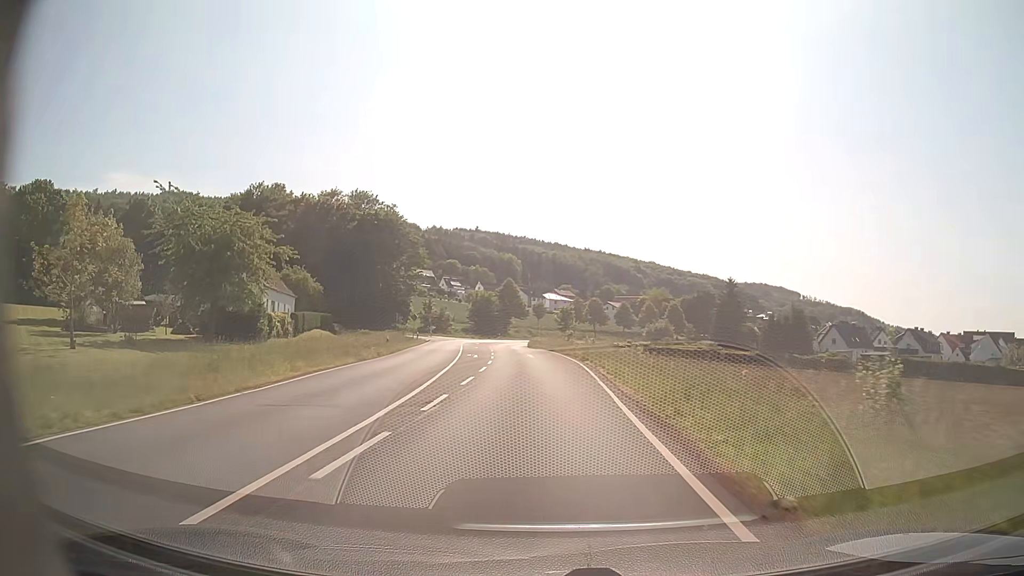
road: primary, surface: asphalt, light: Day
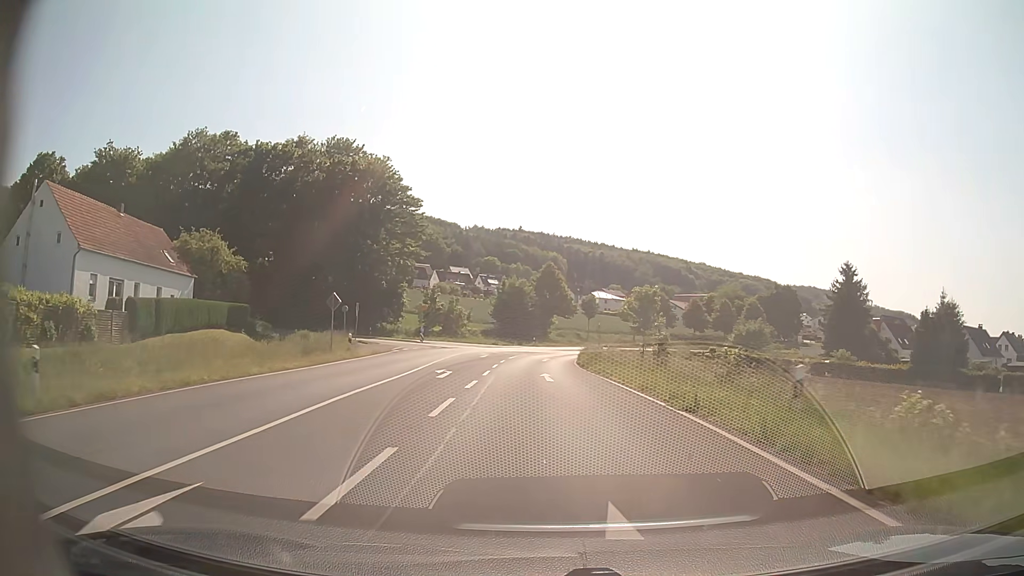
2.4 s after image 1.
(-1.2, +37.2) m; -4°
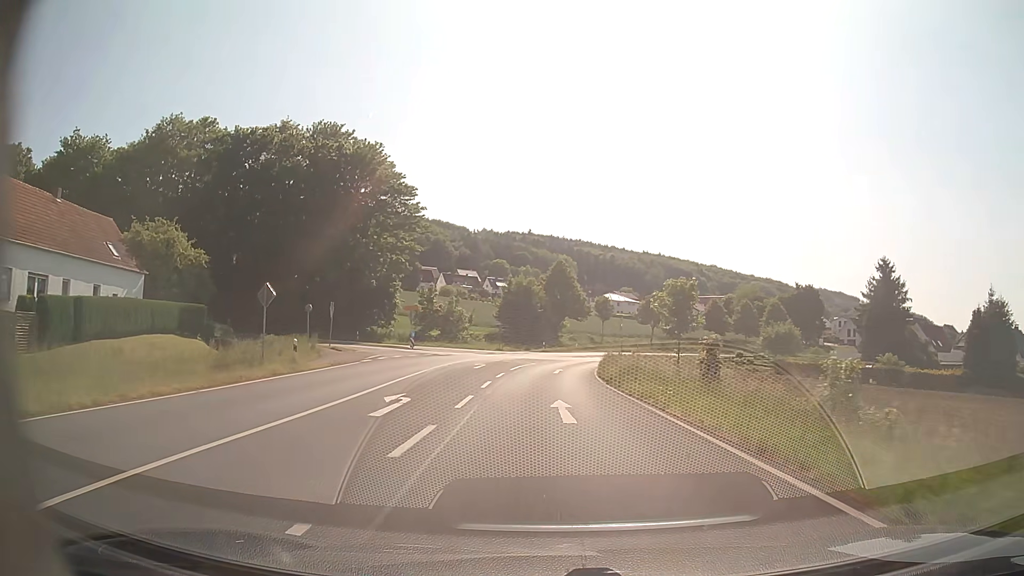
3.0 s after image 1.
(-0.1, +9.1) m; -1°
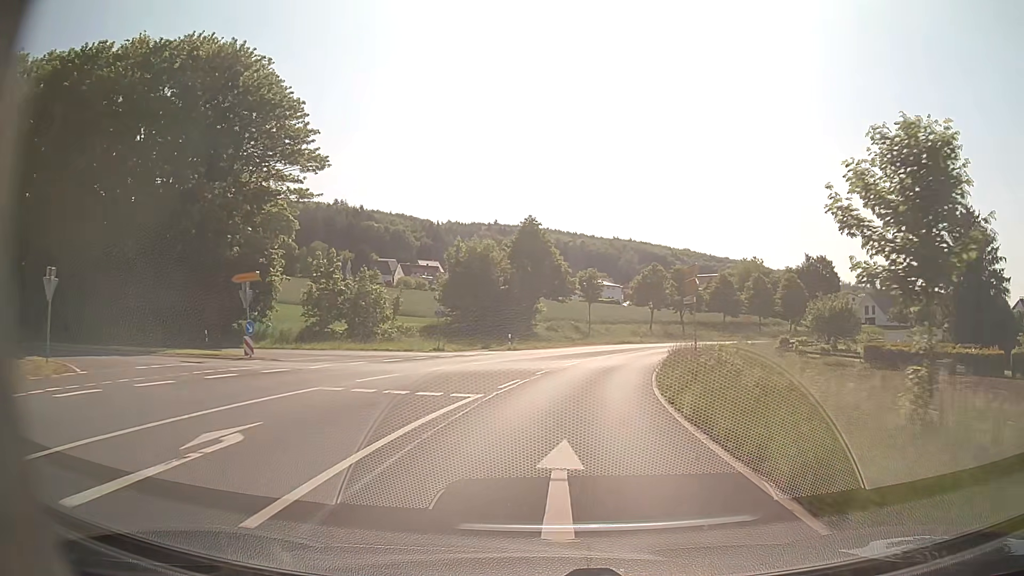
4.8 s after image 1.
(+0.2, +27.2) m; +2°
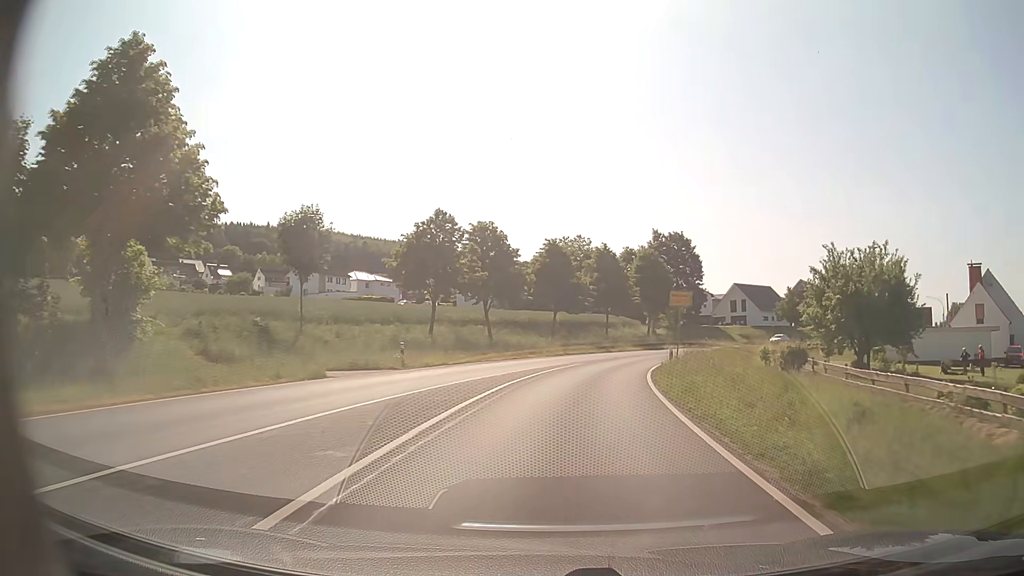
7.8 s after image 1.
(+6.6, +43.5) m; +18°
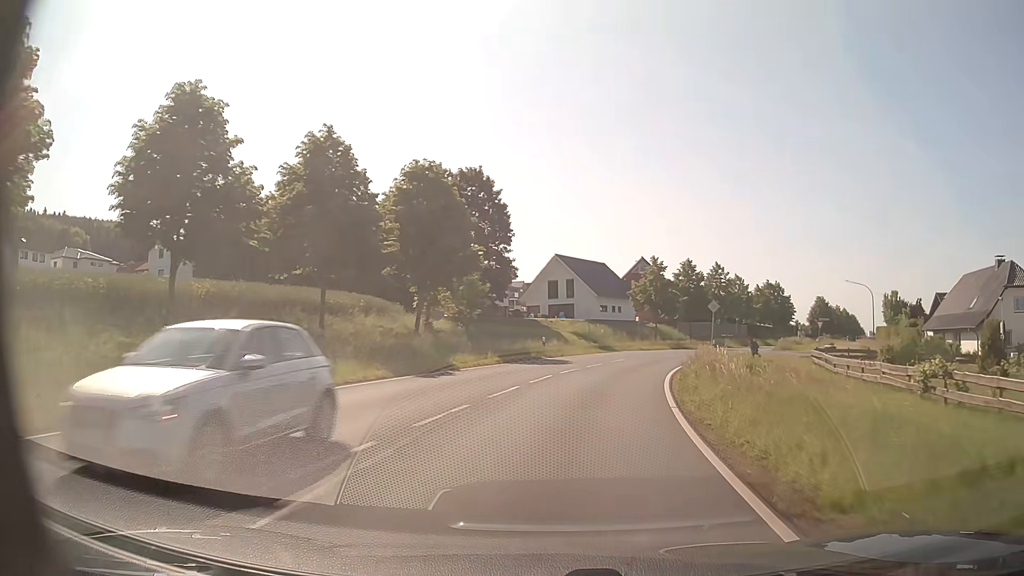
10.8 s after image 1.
(+6.6, +42.7) m; +19°
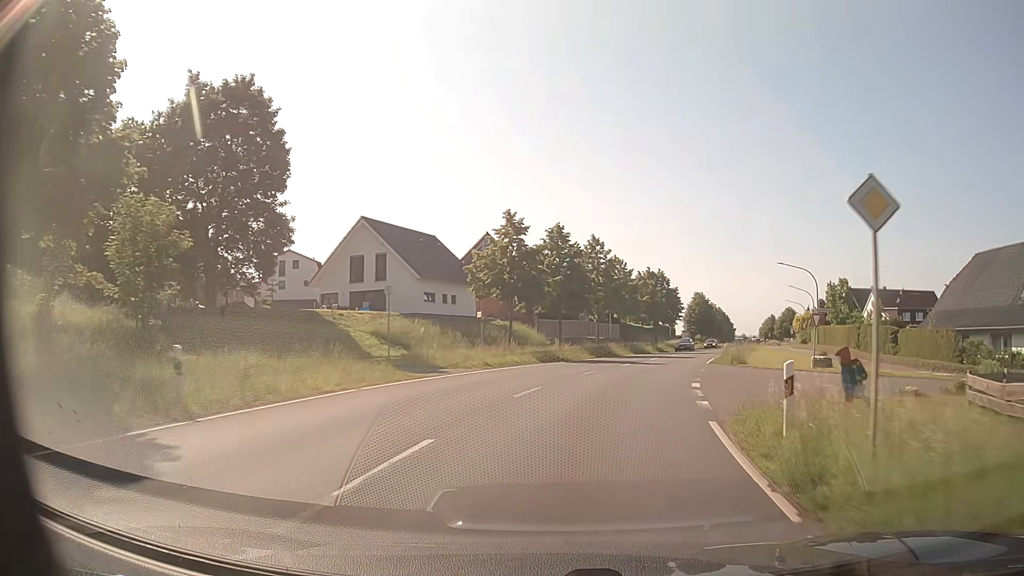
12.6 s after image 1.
(+3.1, +25.8) m; +13°
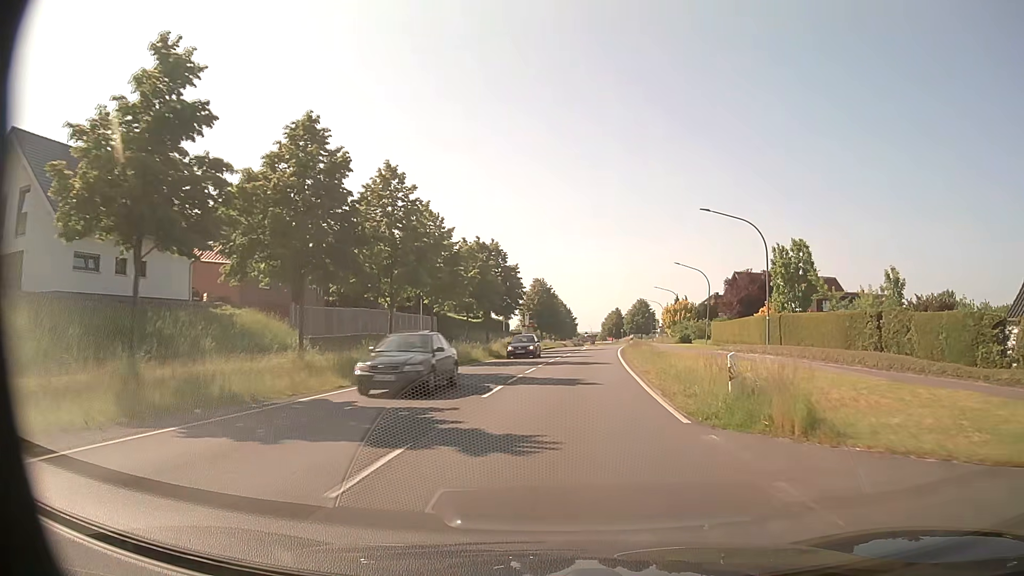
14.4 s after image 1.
(+3.5, +25.9) m; +14°
(0, +10) (+1, +20) (+2, +30) (+3, +40) (+4, +50) (+5, +60) (+6, +70) (+7, +80) (+9, +90) (+9, +100) m
